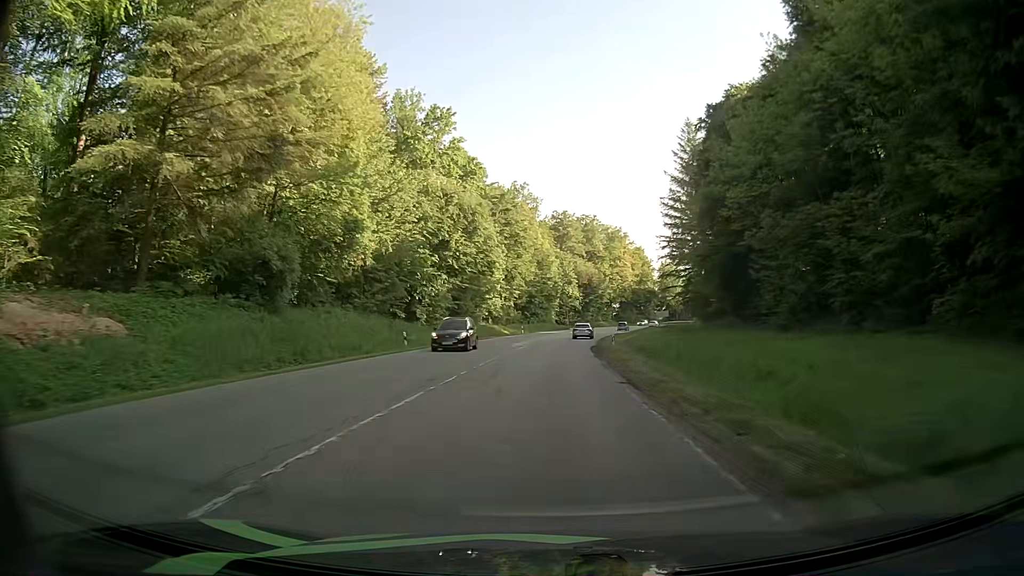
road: secondary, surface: asphalt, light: Day
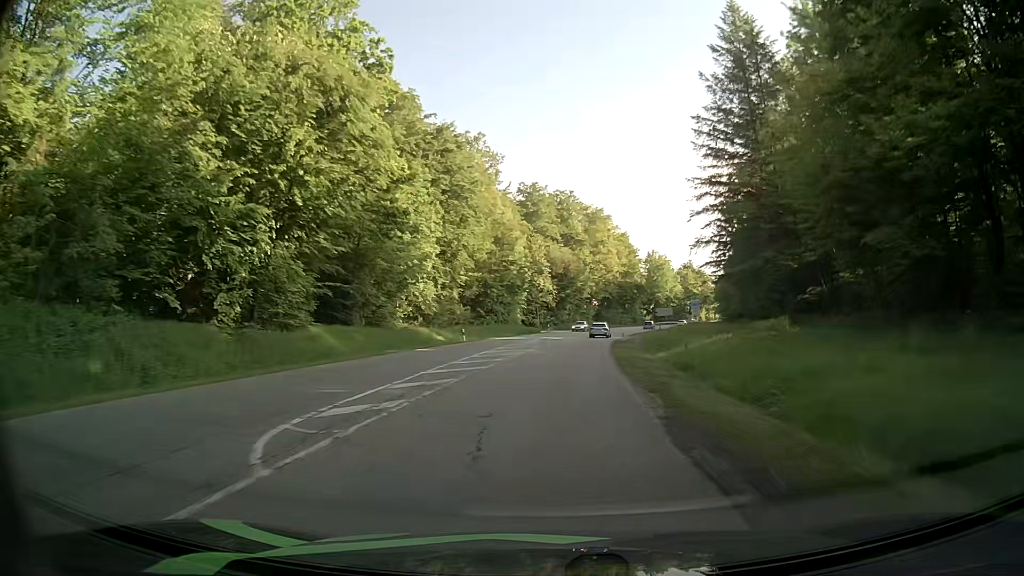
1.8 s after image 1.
(+0.5, +33.6) m; +2°
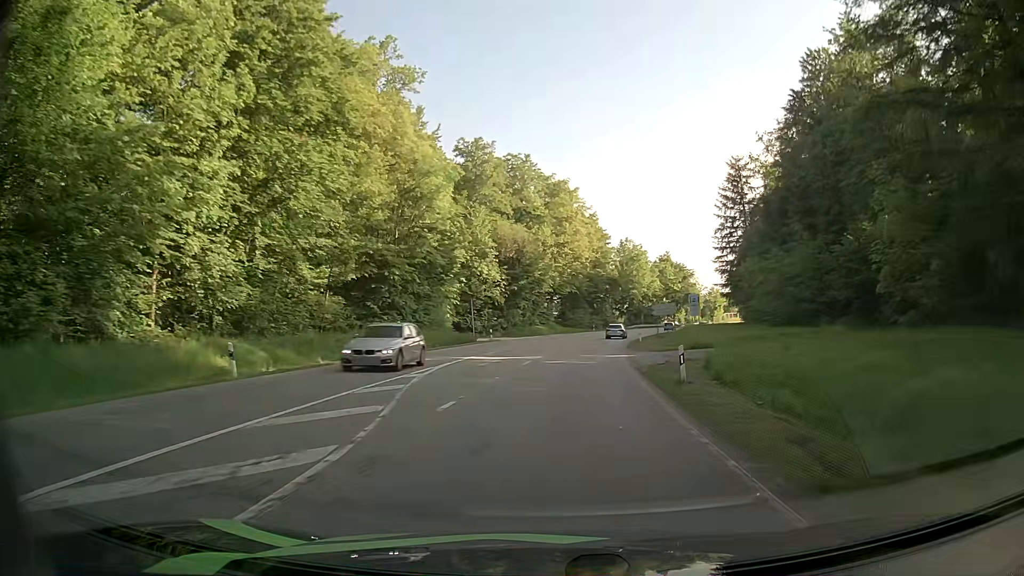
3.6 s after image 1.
(+1.0, +33.1) m; +3°
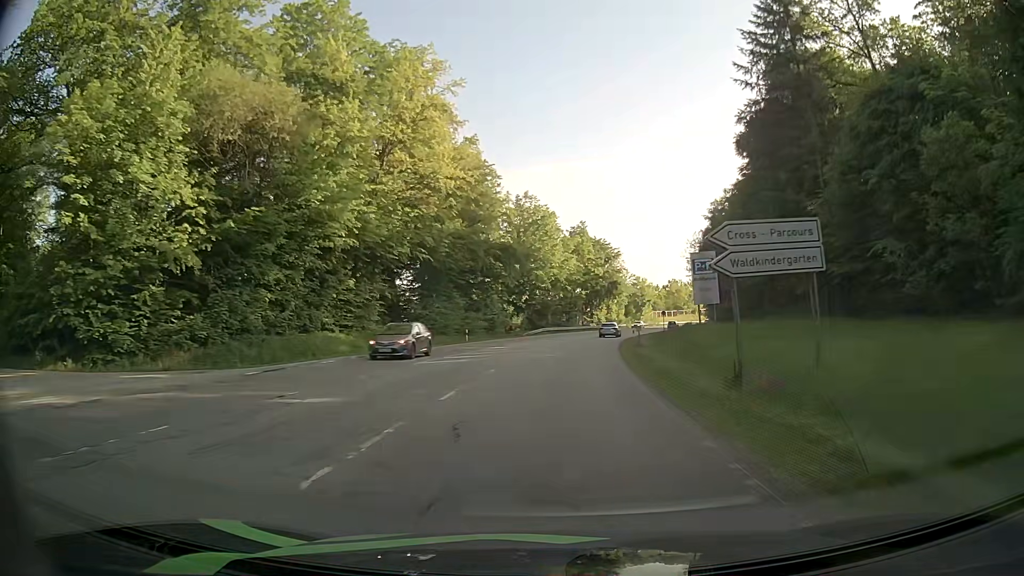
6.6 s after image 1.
(+4.9, +55.5) m; +9°
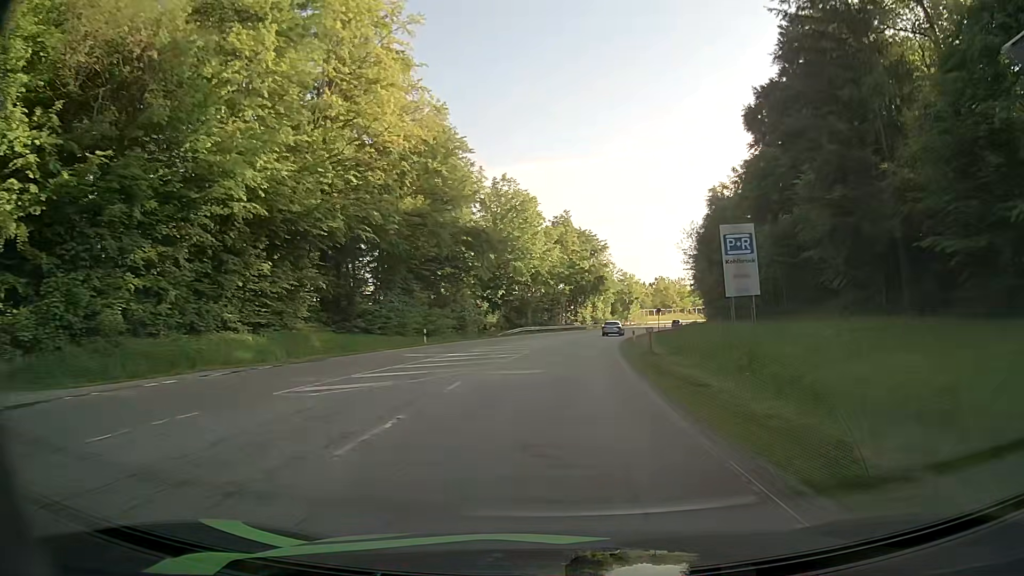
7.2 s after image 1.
(+0.2, +10.9) m; +2°
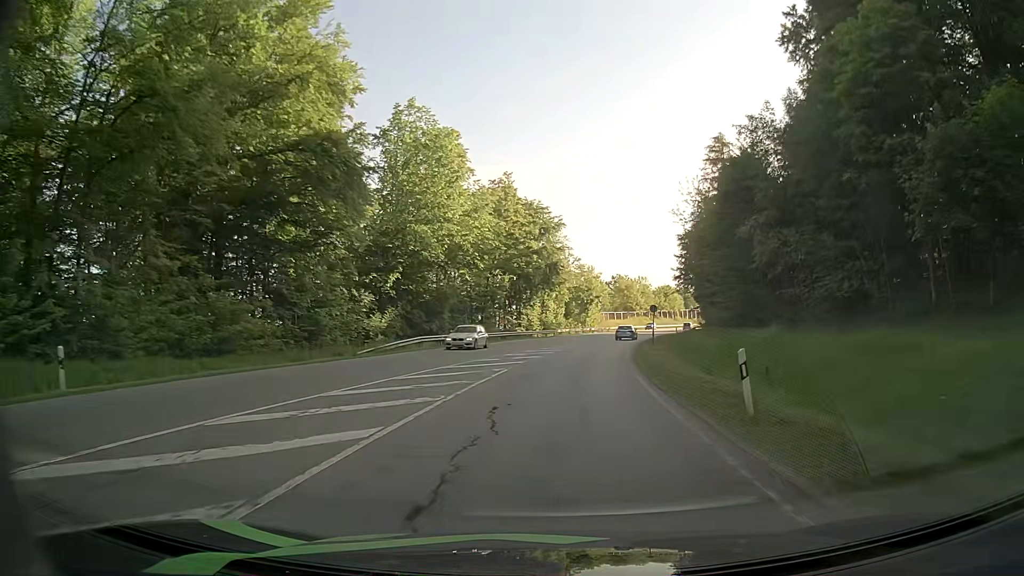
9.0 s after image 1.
(+1.4, +31.4) m; +5°
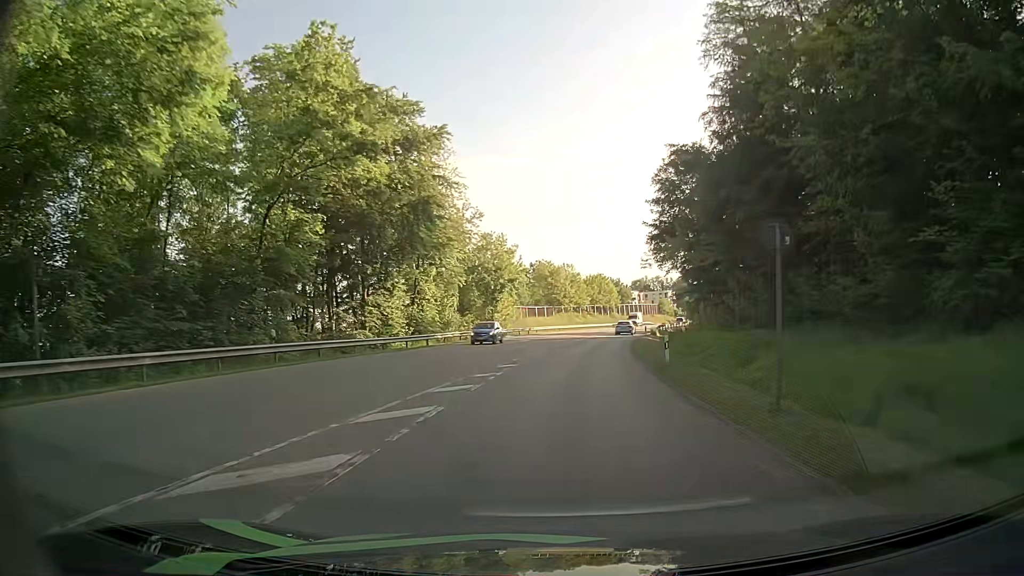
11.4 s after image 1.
(+3.0, +39.9) m; +8°
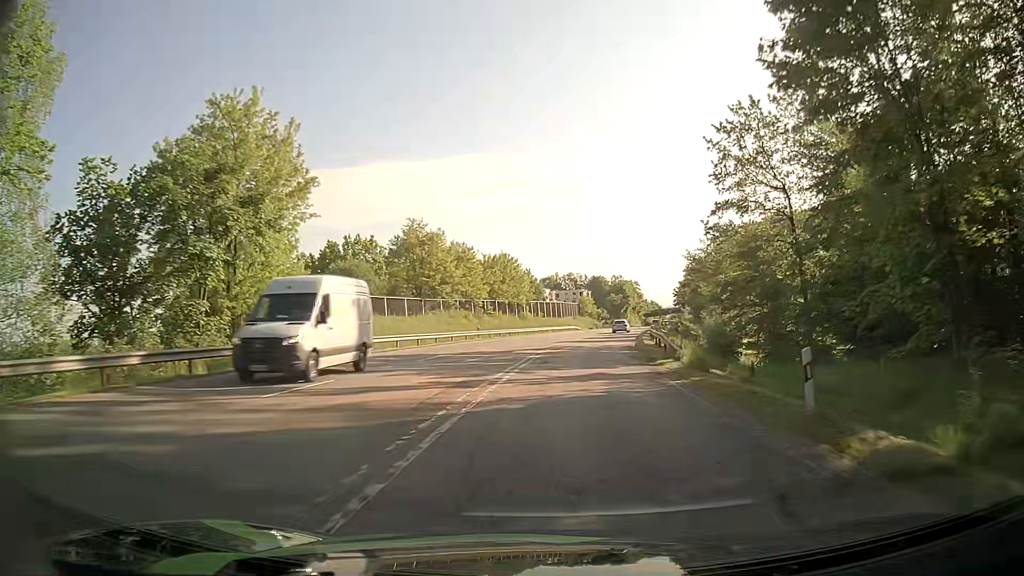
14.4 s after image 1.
(+2.7, +48.7) m; +8°
(0, +10) (+1, +20) (+1, +30) (+2, +40) (+3, +50) (+5, +60) (+7, +70) (+8, +79) (+10, +89) (+12, +99) m
